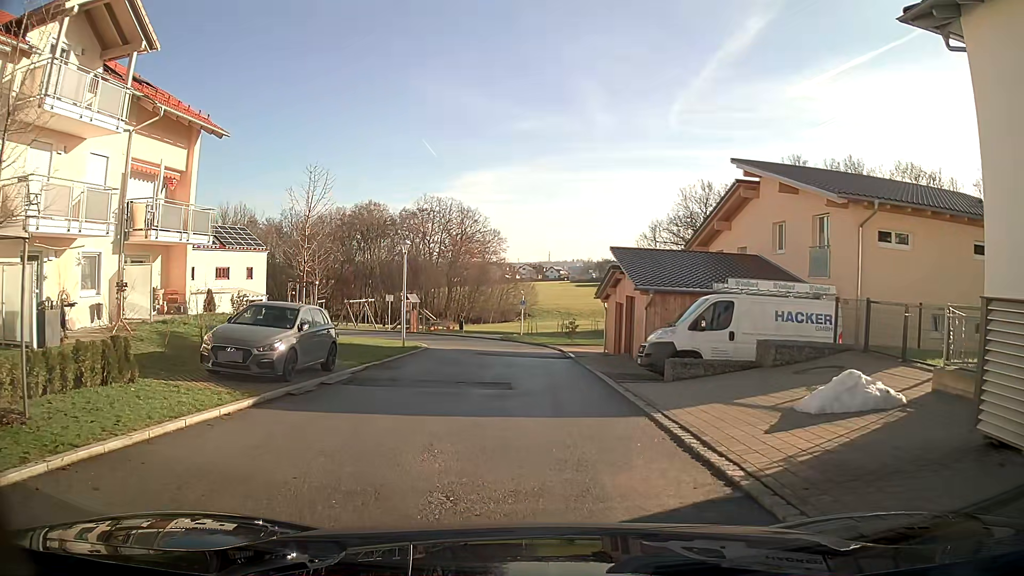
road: residential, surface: asphalt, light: Day
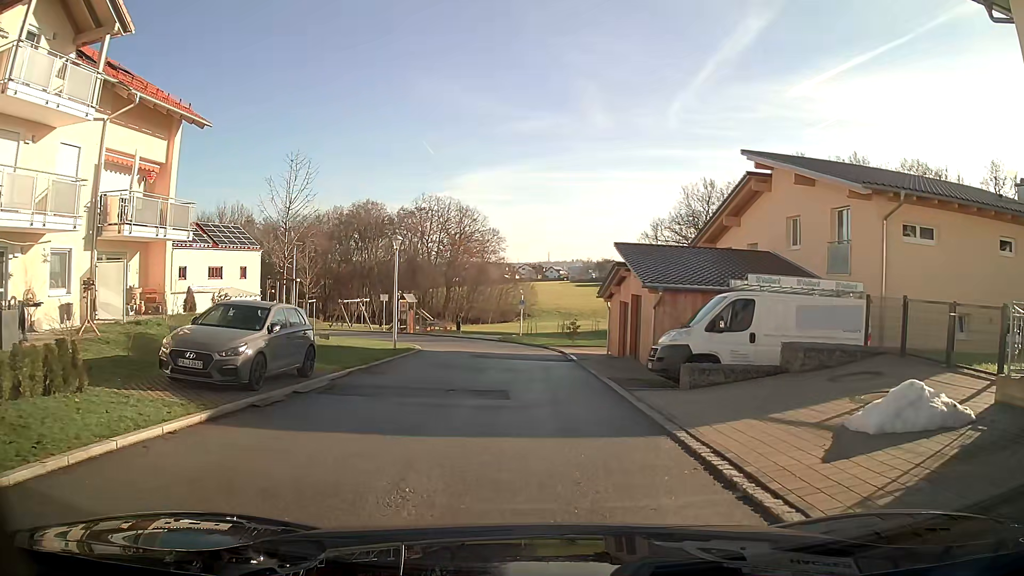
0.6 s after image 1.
(0.0, +1.6) m; 0°
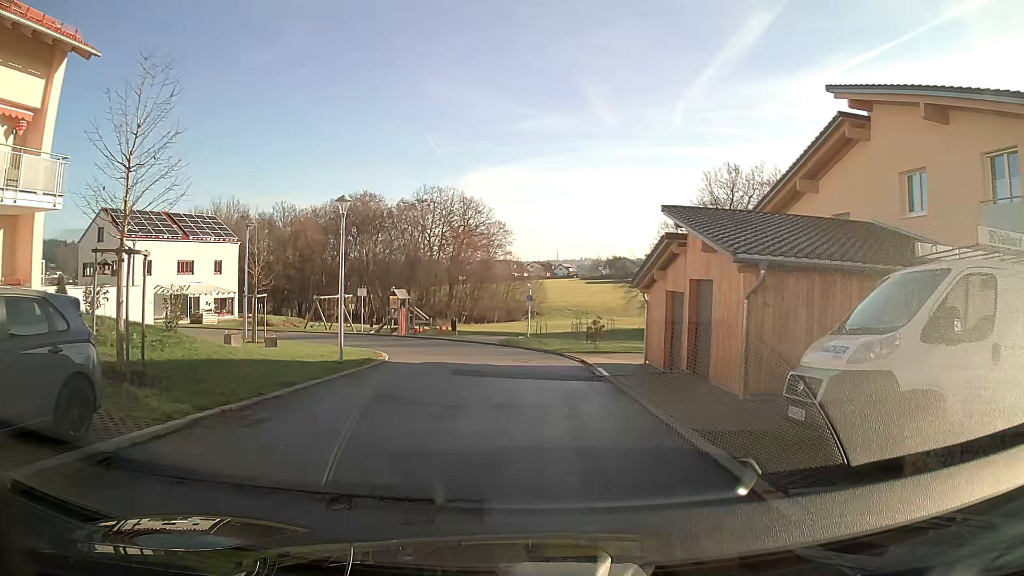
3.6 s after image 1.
(0.0, +8.0) m; -1°
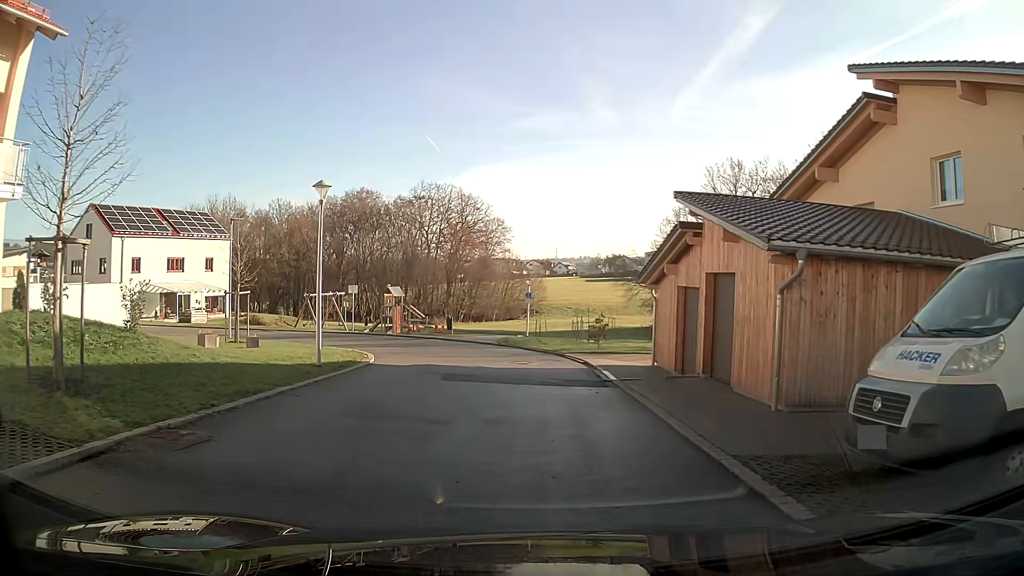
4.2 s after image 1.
(0.0, +1.7) m; 0°
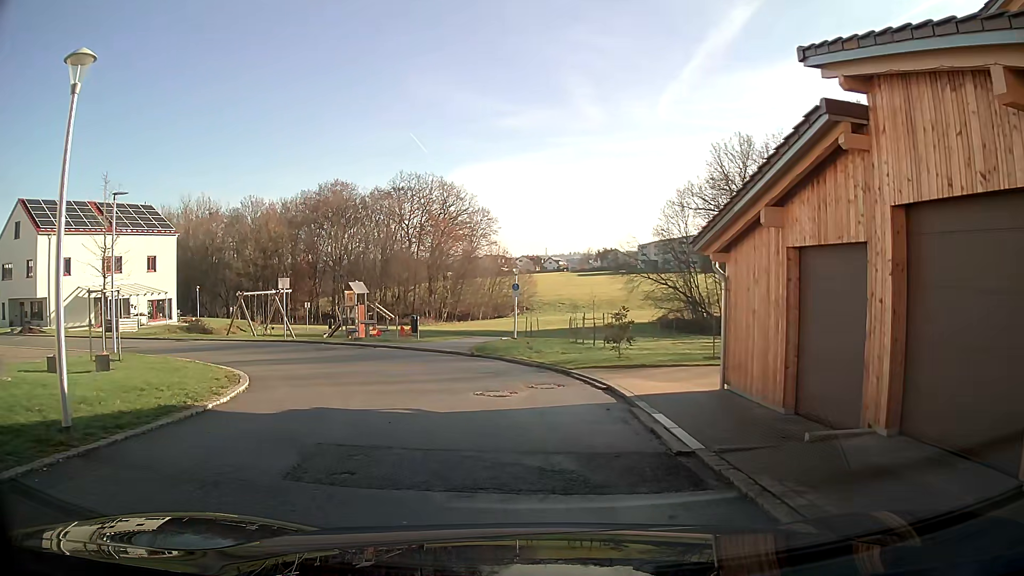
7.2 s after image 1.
(+0.1, +8.7) m; +1°
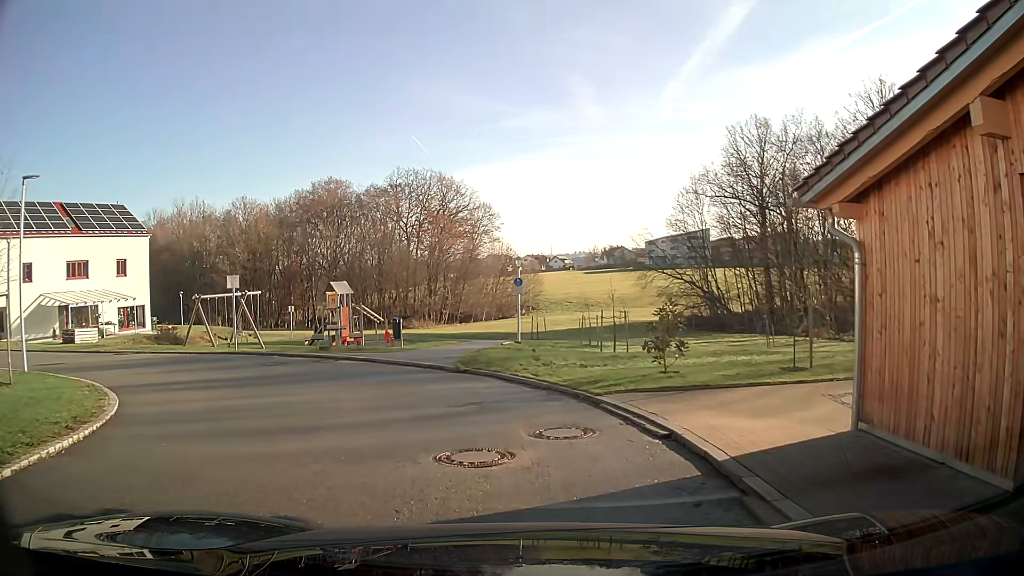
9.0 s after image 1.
(-0.1, +5.2) m; -3°
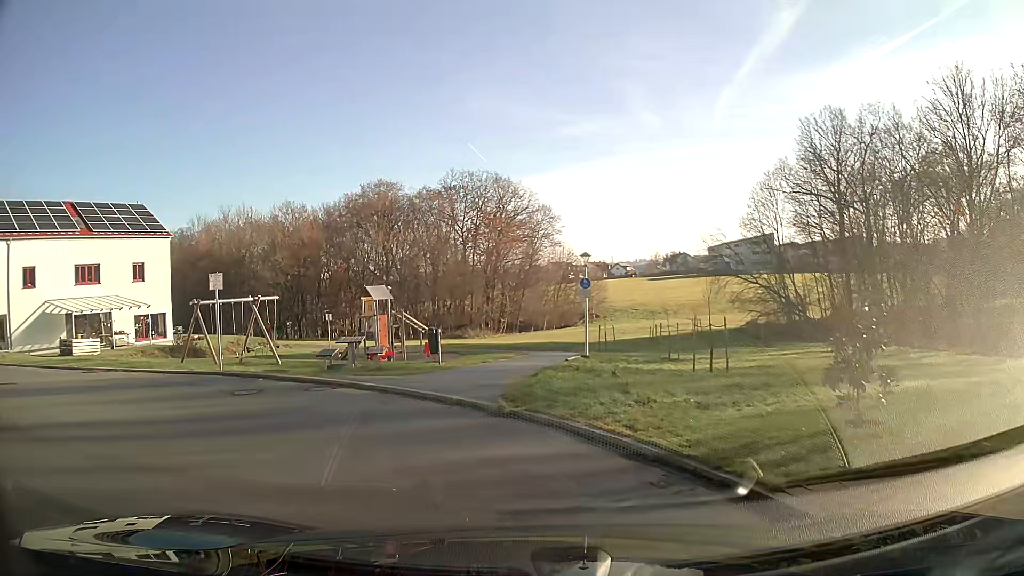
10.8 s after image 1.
(-0.2, +5.3) m; -5°
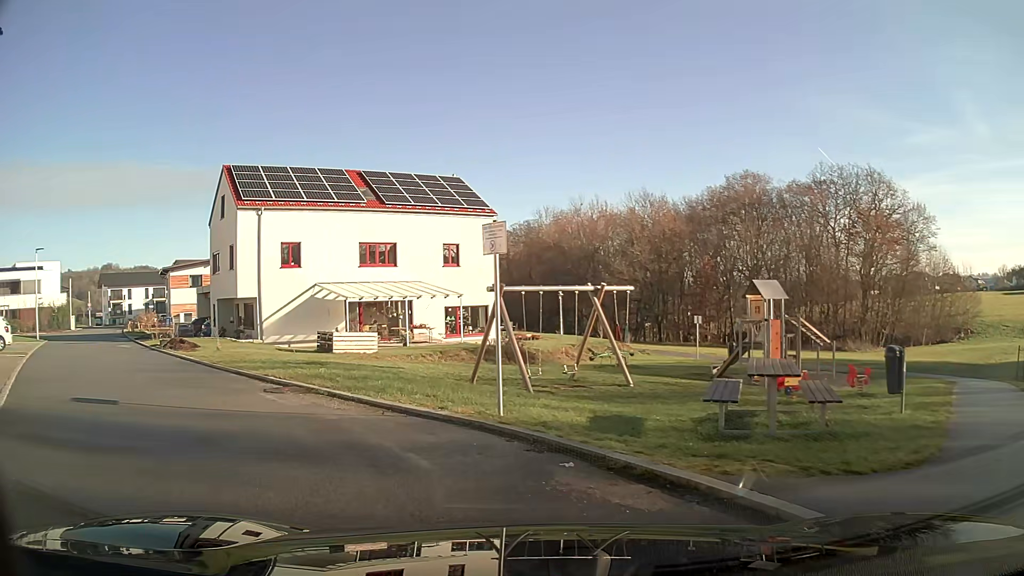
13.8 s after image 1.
(-2.4, +8.5) m; -32°
